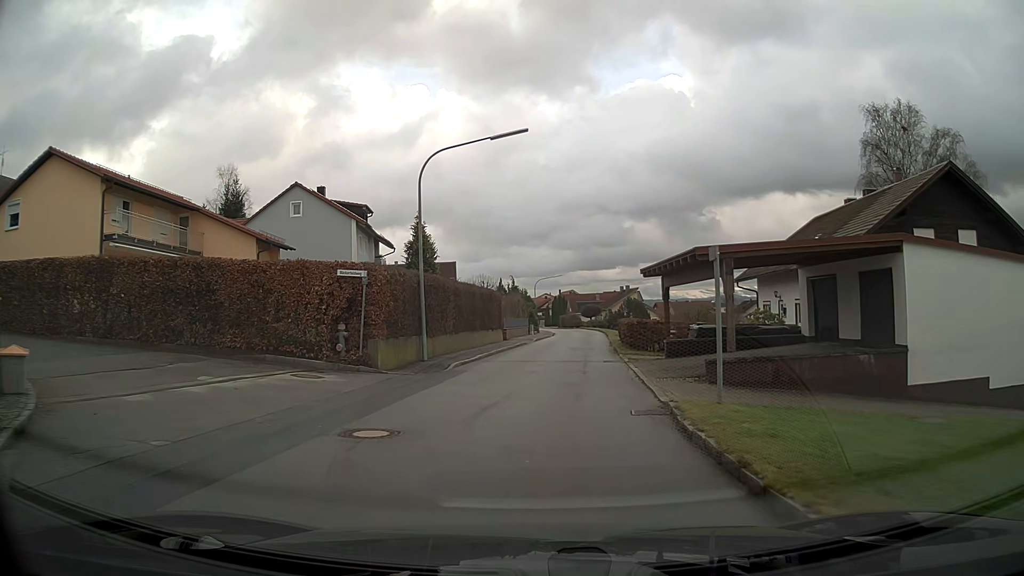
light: Day
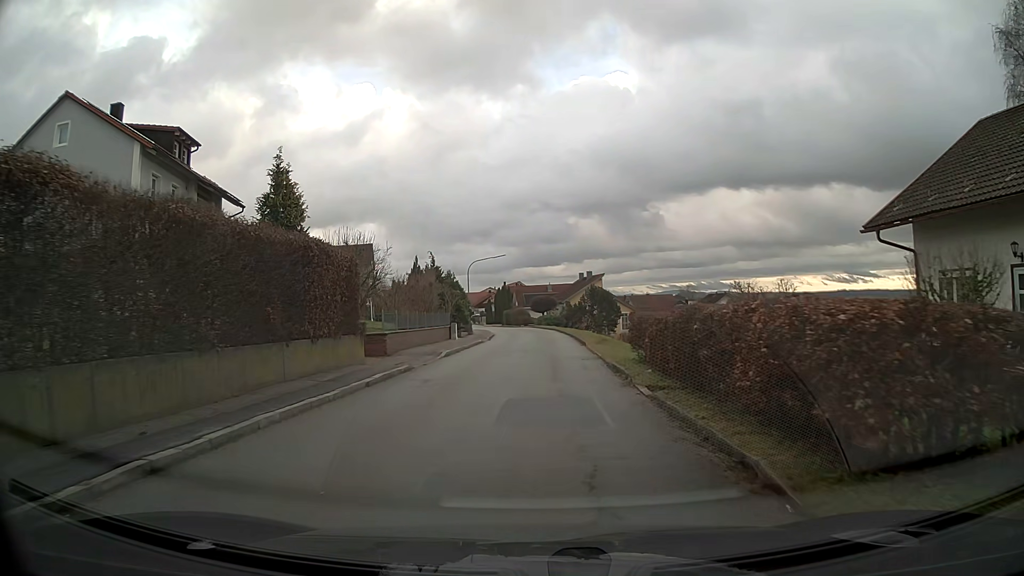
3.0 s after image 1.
(+1.0, +23.2) m; +4°
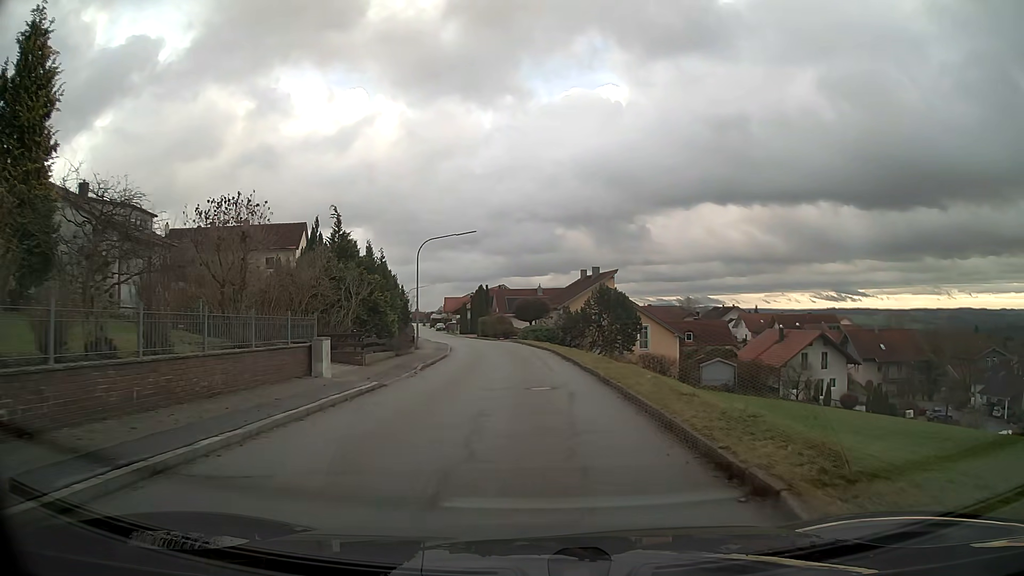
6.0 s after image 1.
(+0.2, +22.9) m; +1°
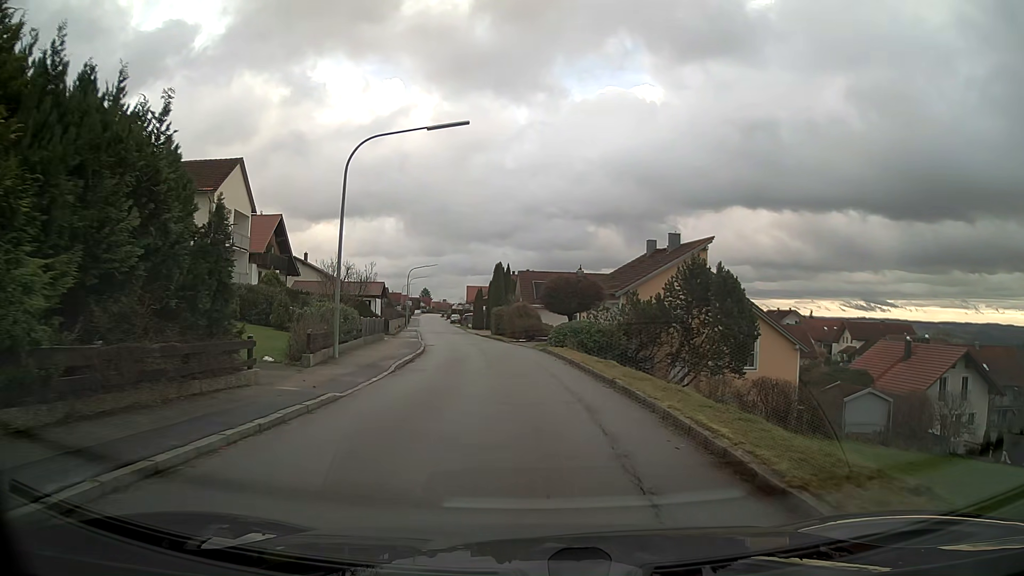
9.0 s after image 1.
(-0.5, +22.6) m; -3°
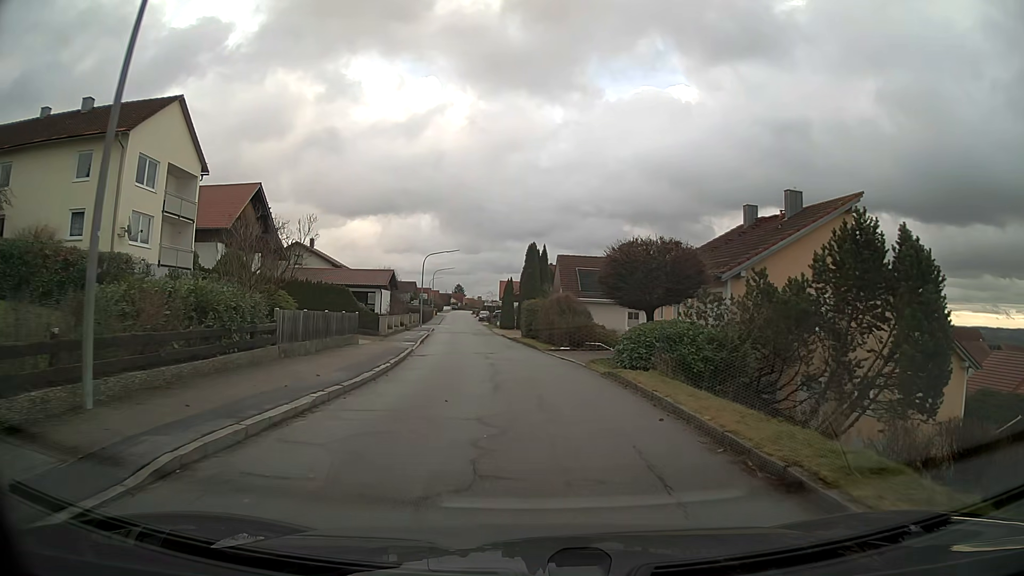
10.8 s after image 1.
(-0.4, +13.6) m; -3°
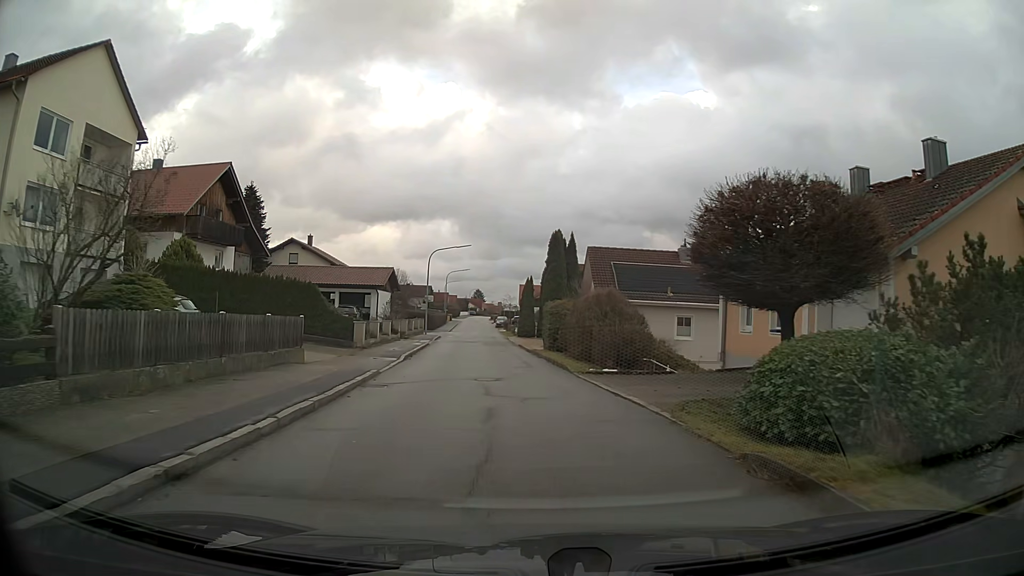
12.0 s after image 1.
(-0.1, +9.0) m; -2°
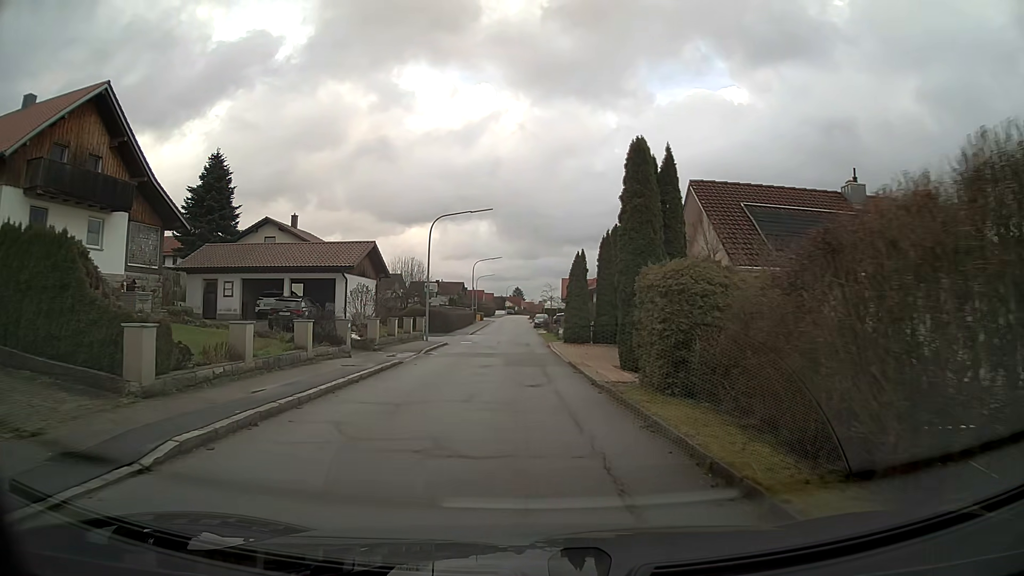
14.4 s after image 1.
(-0.6, +17.9) m; -4°
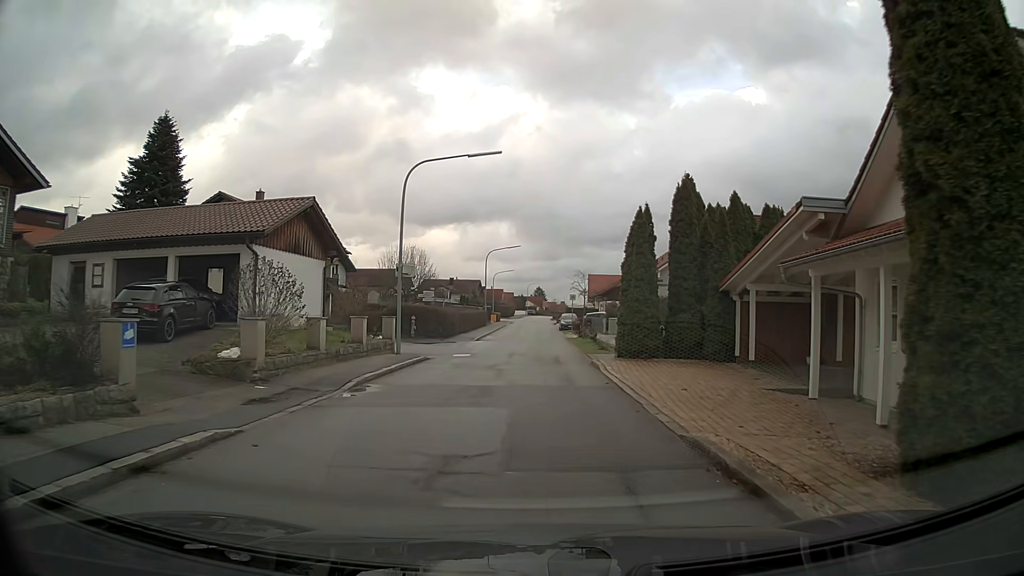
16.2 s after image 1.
(-0.2, +13.4) m; -1°
